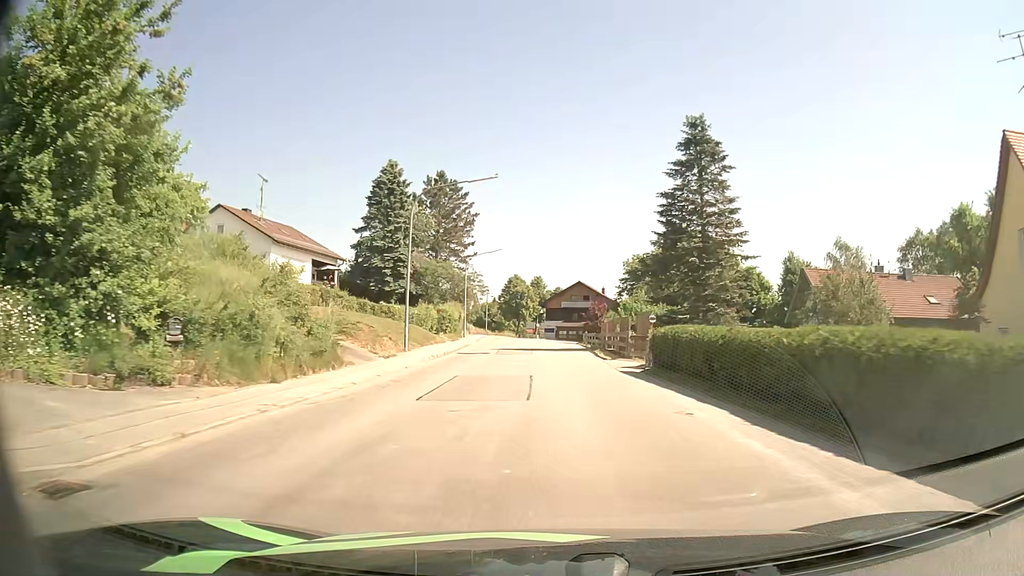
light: Day
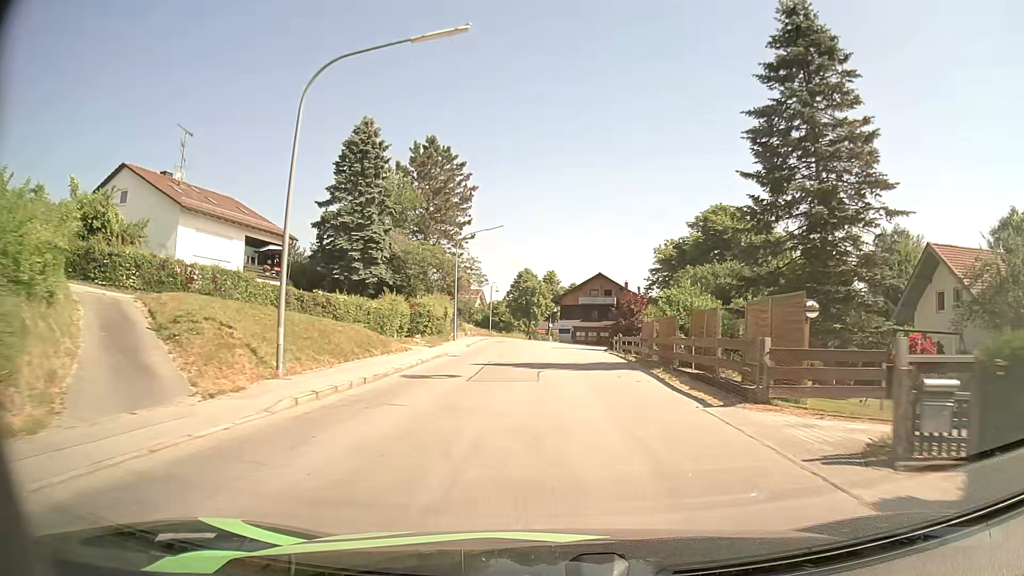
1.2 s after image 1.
(-0.2, +15.2) m; -1°
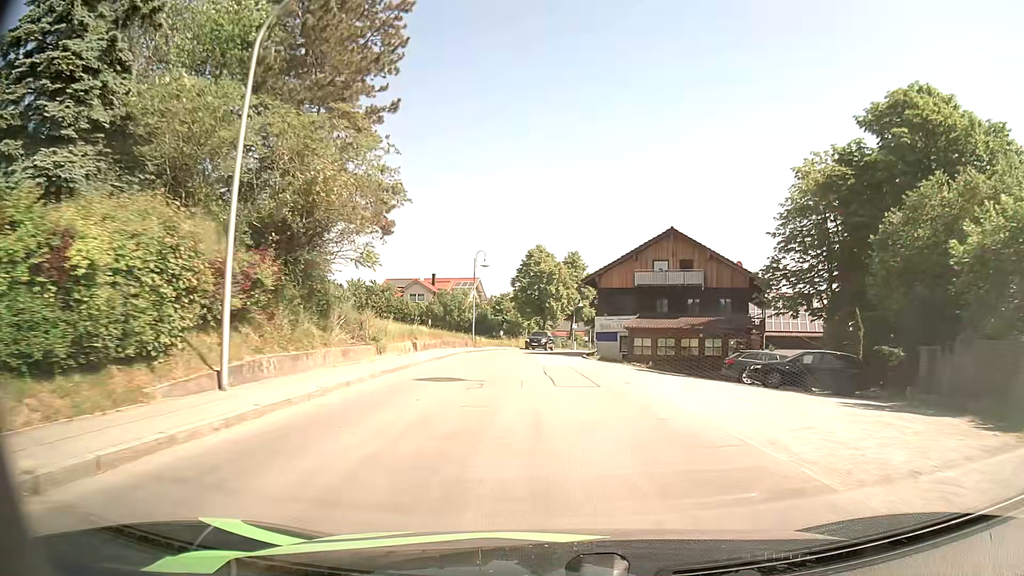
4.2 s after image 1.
(-0.6, +37.8) m; -1°
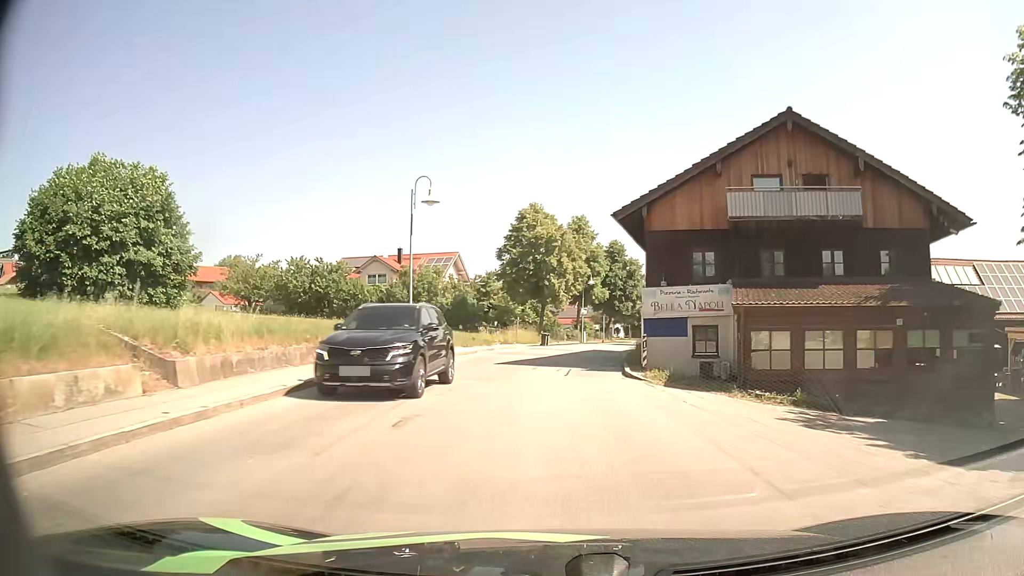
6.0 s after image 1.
(0.0, +22.5) m; 0°
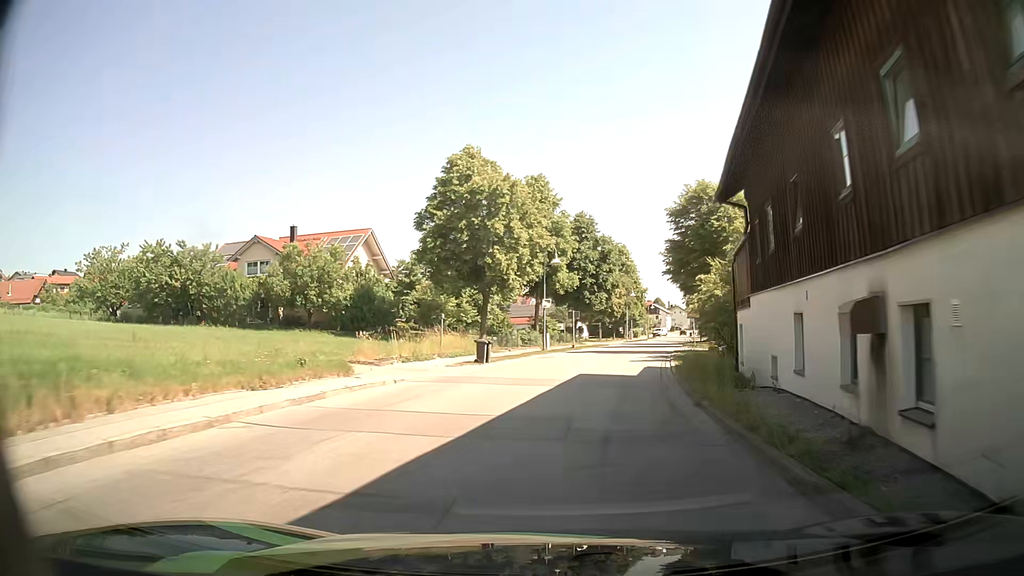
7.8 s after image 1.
(+0.2, +21.4) m; +3°
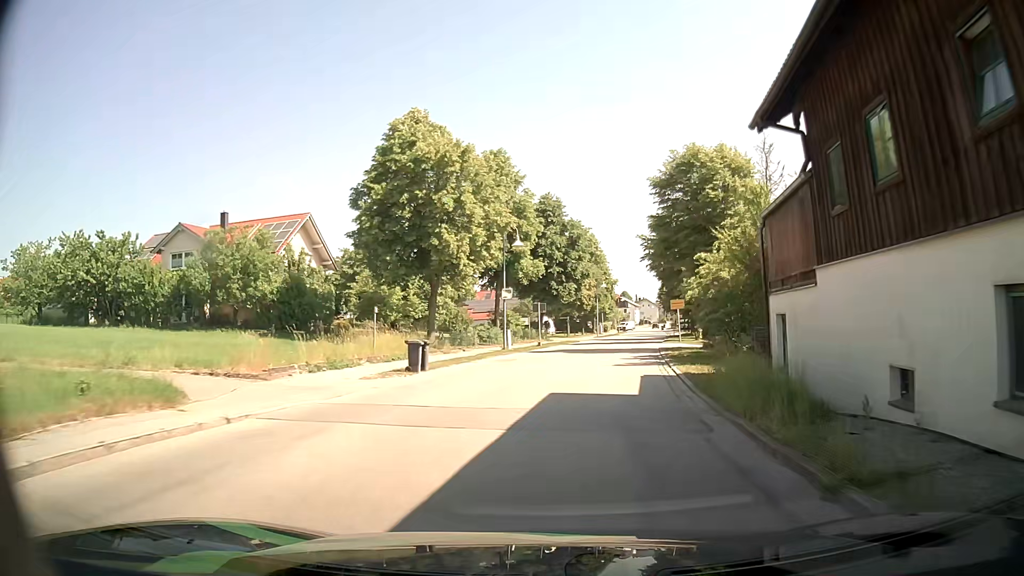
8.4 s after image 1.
(+0.2, +7.0) m; +4°
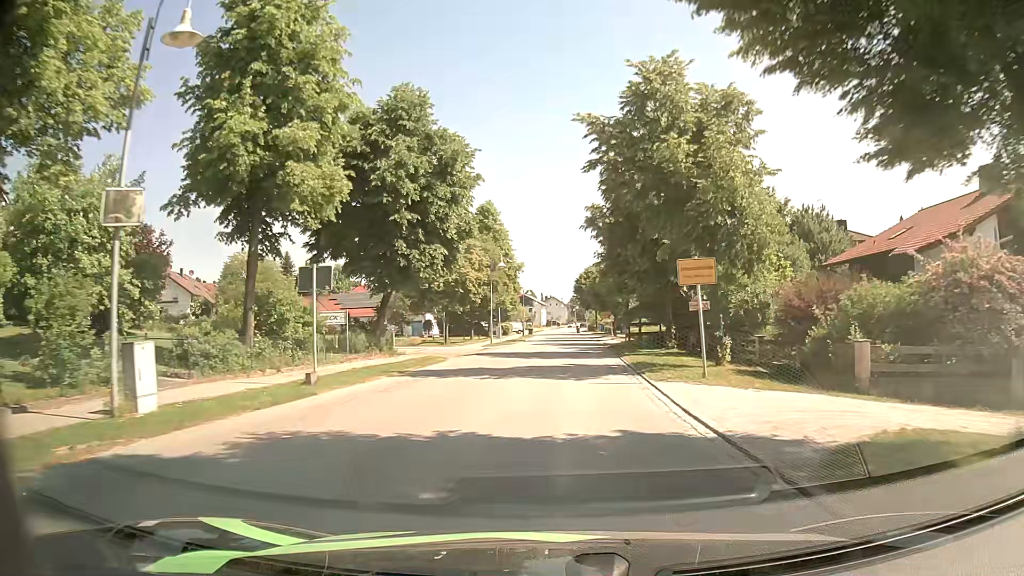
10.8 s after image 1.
(+2.3, +29.0) m; +8°
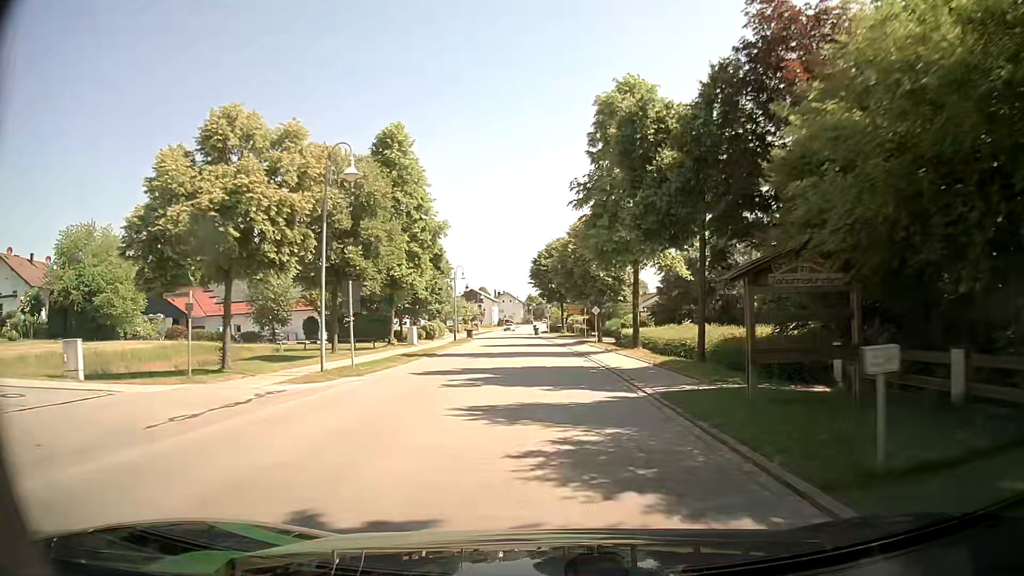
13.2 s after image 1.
(+1.0, +31.1) m; +3°
(0, +10) (0, +20) (0, +30) (-1, +40) (-1, +50) (-2, +60) (-2, +70) (-3, +80) (-4, +90) (-4, +100) m
